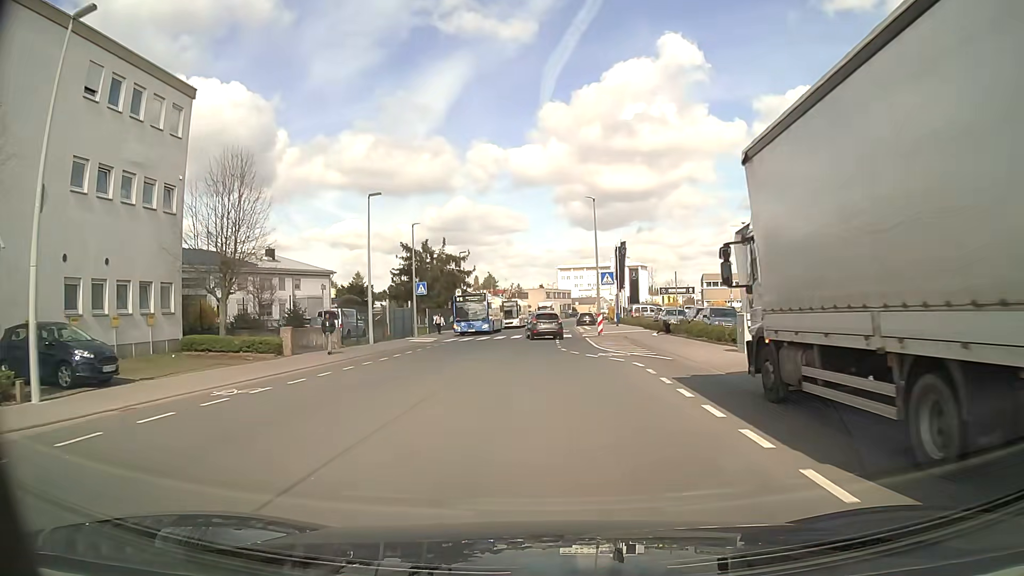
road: tertiary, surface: asphalt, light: Day
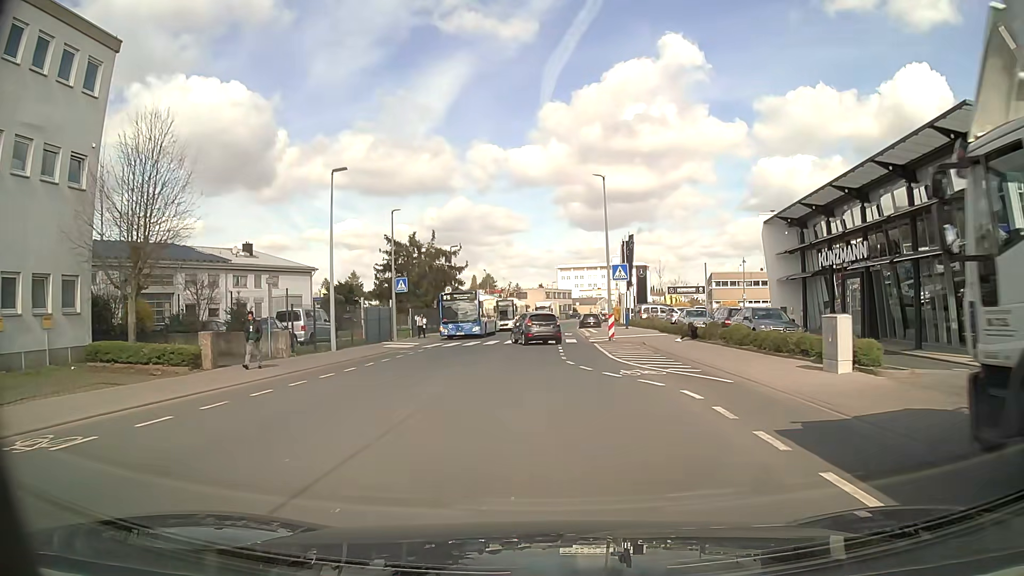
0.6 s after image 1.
(0.0, +6.2) m; 0°
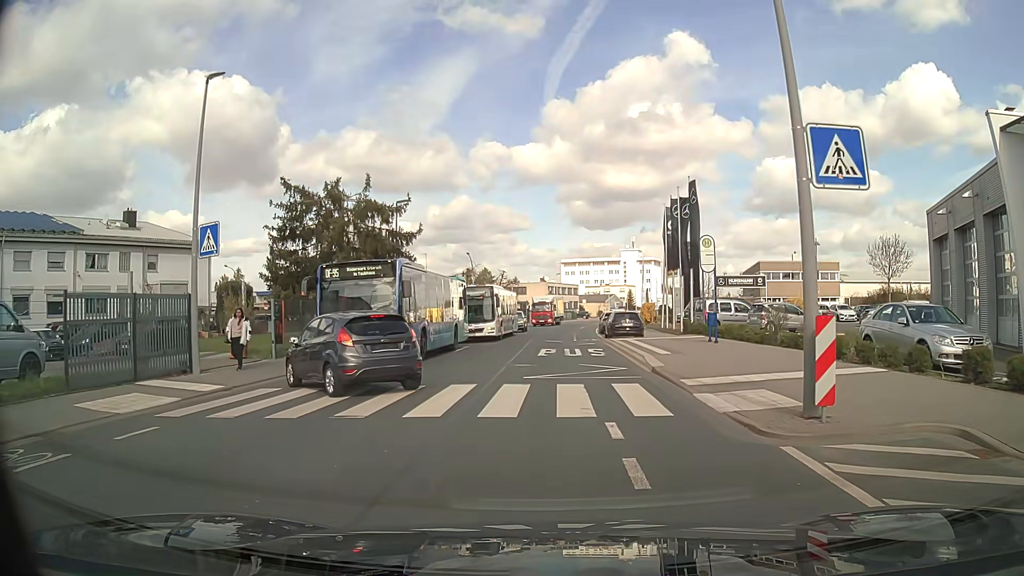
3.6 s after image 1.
(-0.2, +22.8) m; -1°
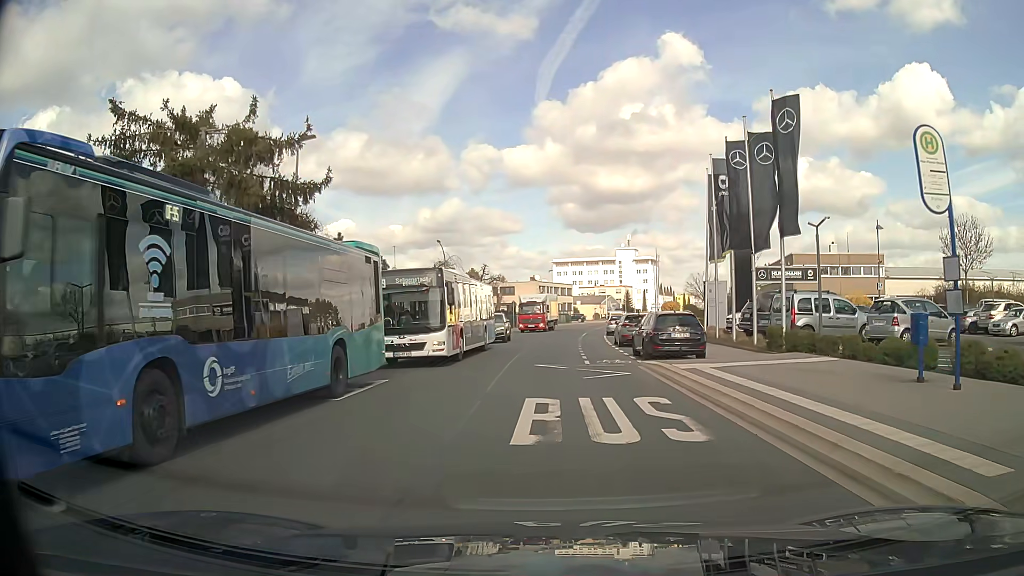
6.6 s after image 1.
(+0.1, +14.6) m; +1°
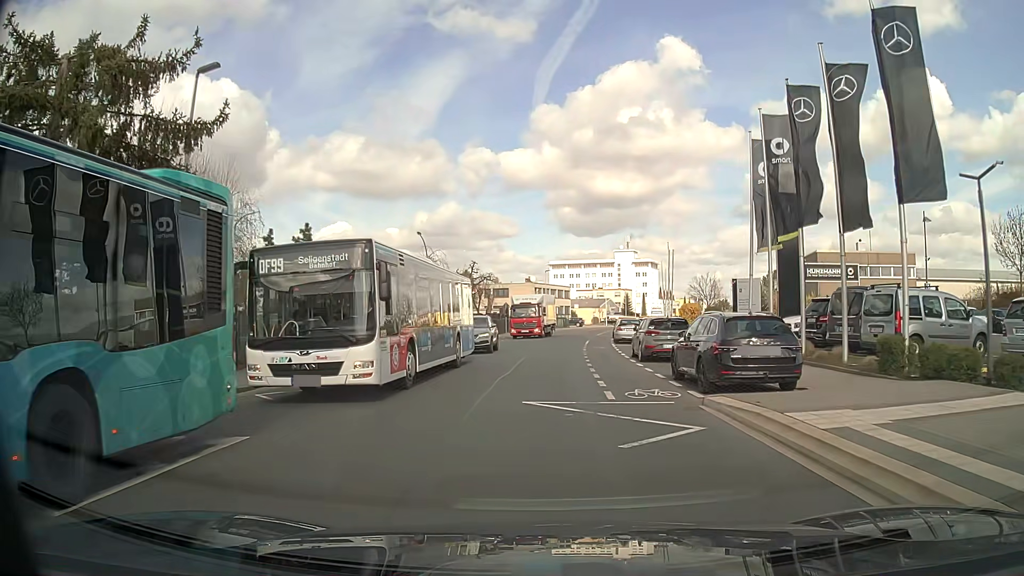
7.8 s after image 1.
(-0.1, +7.9) m; 0°
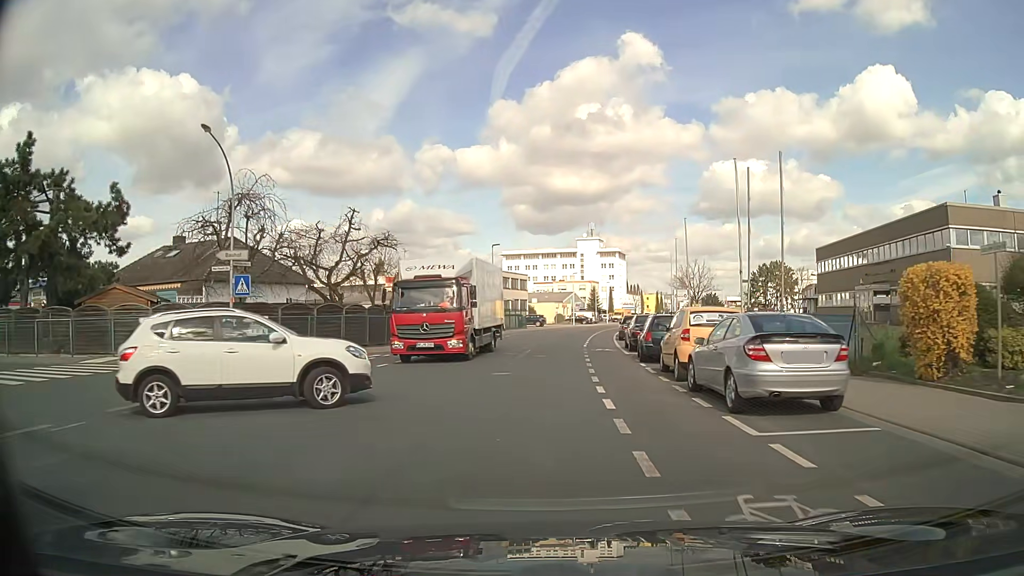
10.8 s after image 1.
(+0.5, +29.2) m; +3°
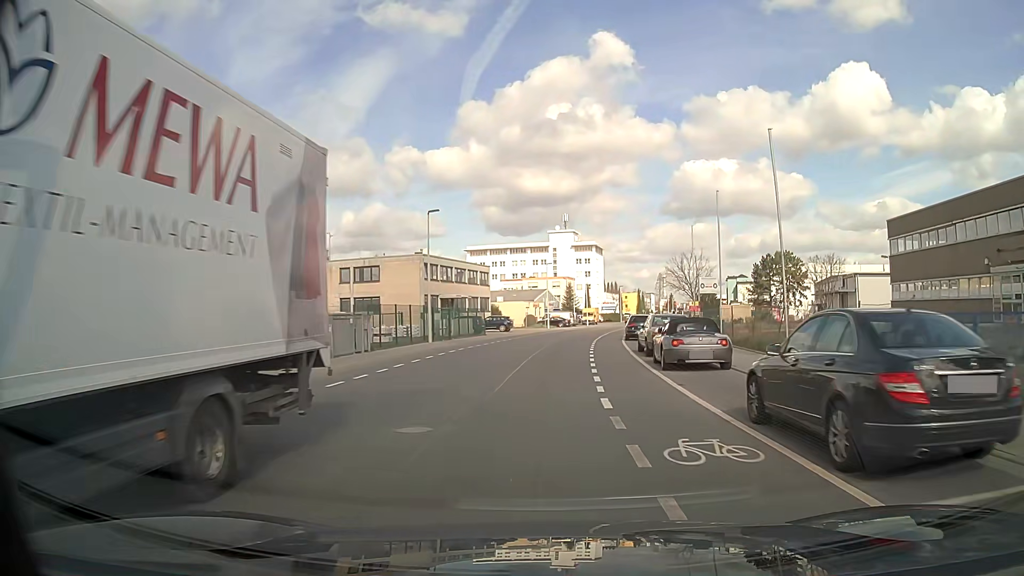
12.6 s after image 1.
(+0.4, +20.6) m; +3°
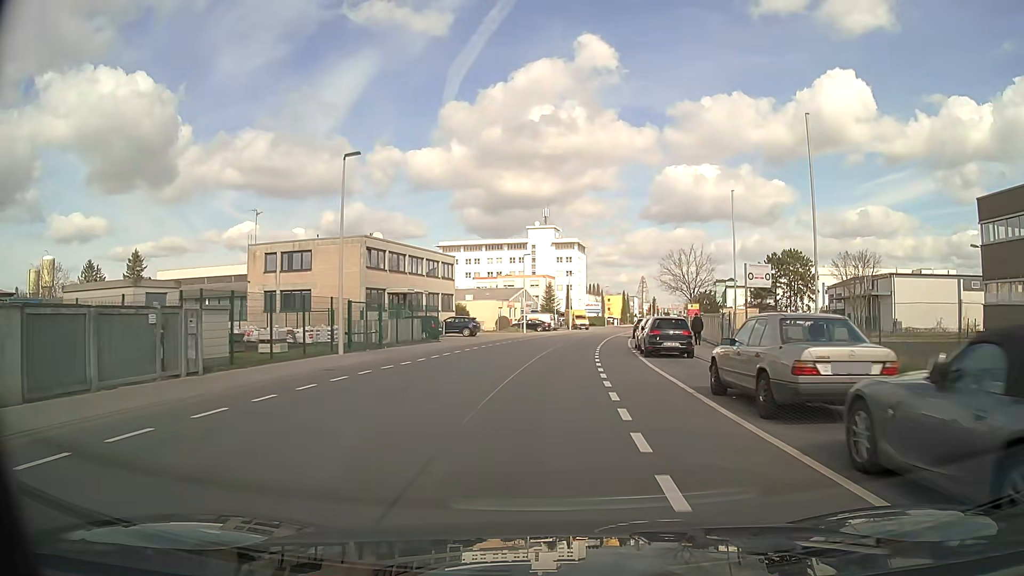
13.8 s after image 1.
(+0.2, +14.0) m; +2°
